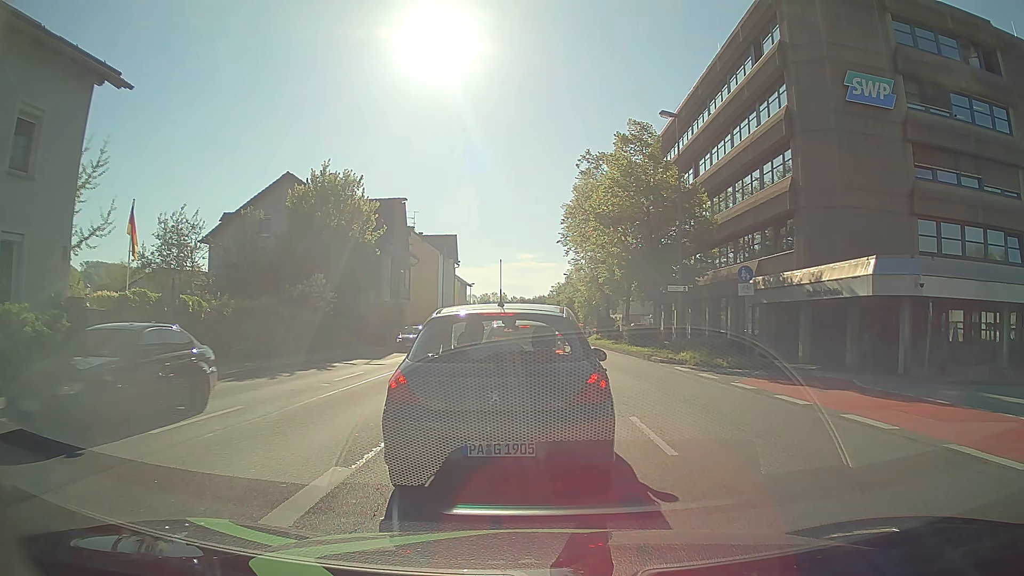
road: primary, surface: asphalt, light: Day
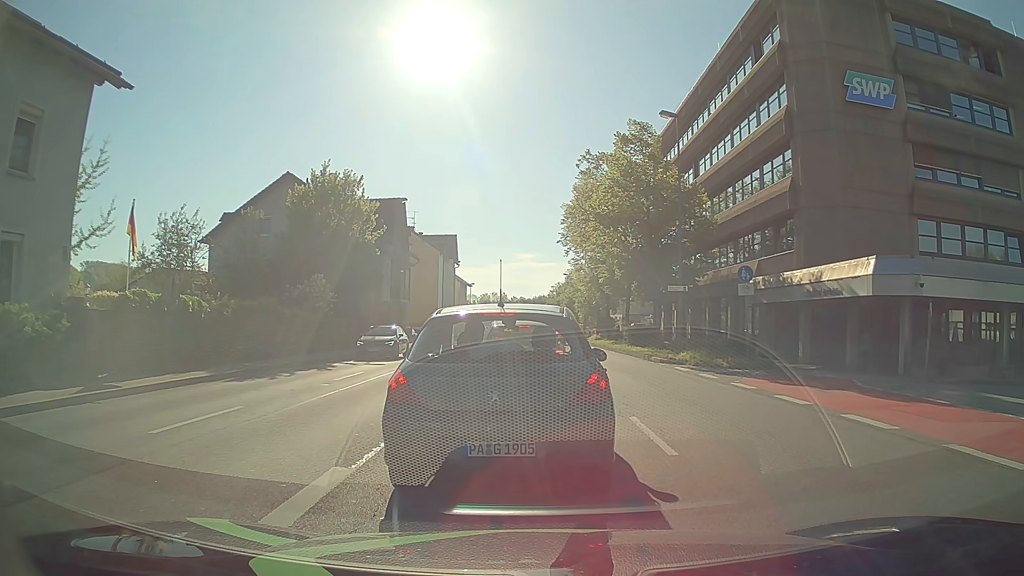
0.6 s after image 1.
(0.0, 0.0) m; 0°
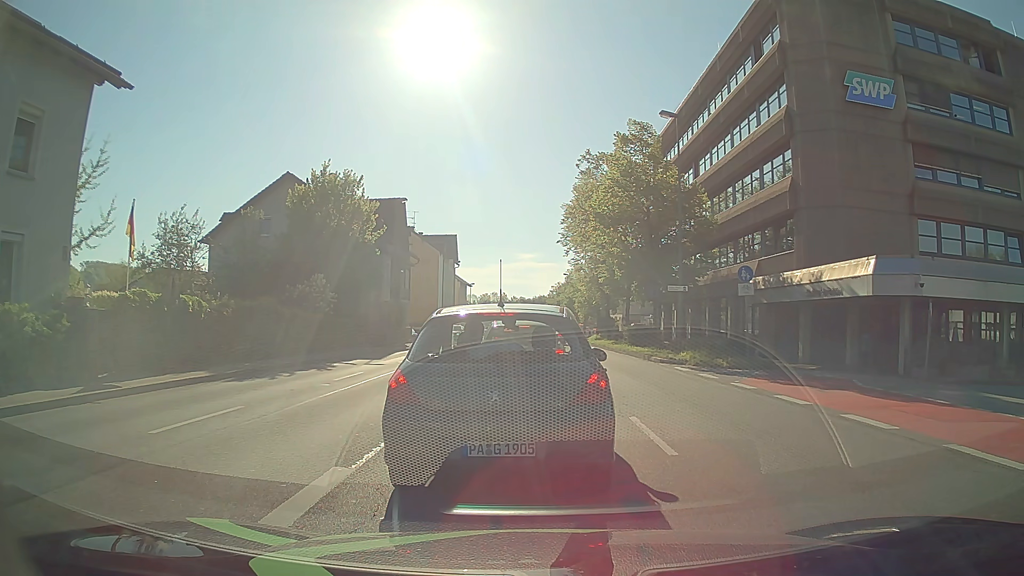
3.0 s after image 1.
(0.0, 0.0) m; 0°
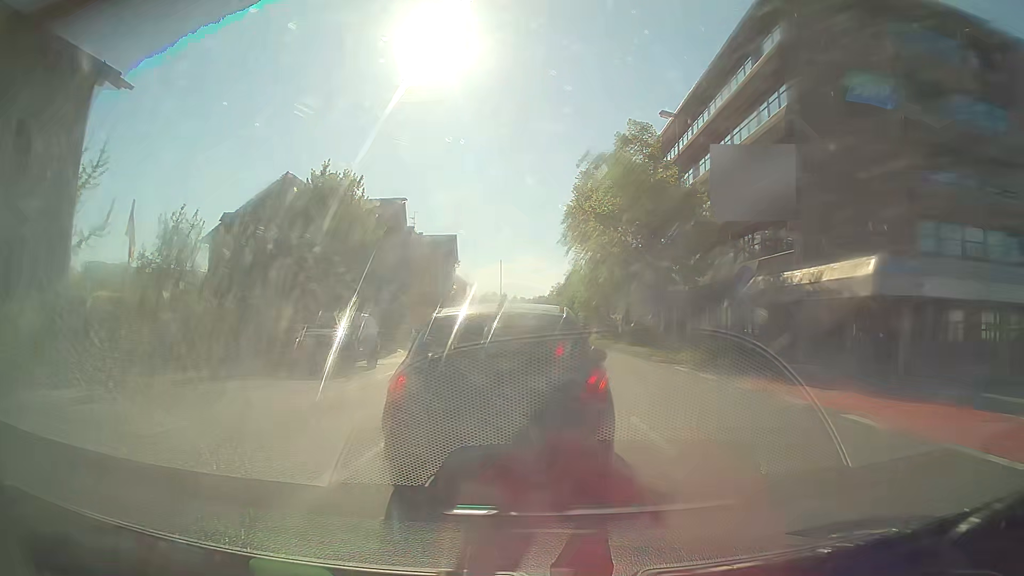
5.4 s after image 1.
(0.0, 0.0) m; 0°
